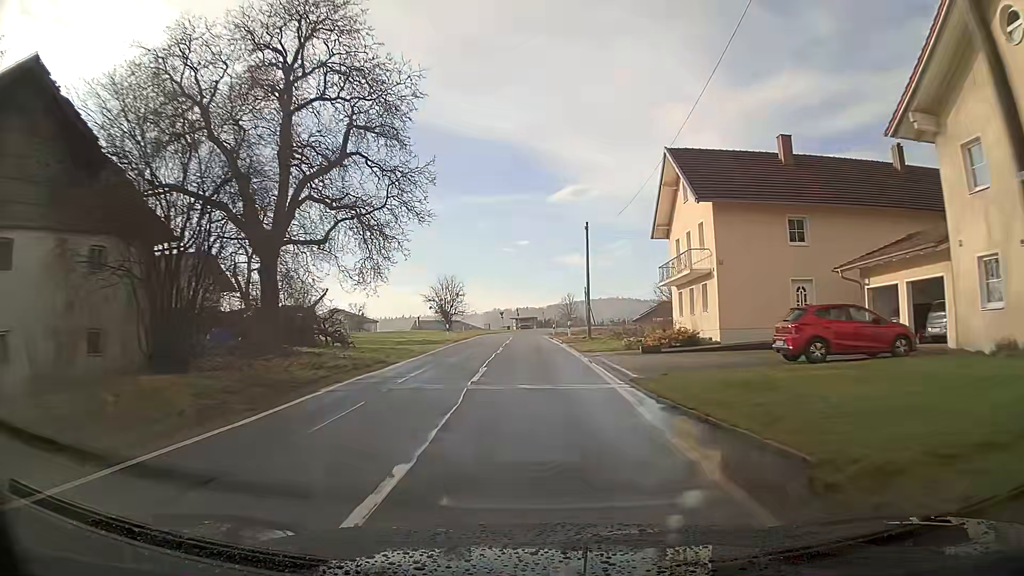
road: tertiary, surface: asphalt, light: Day
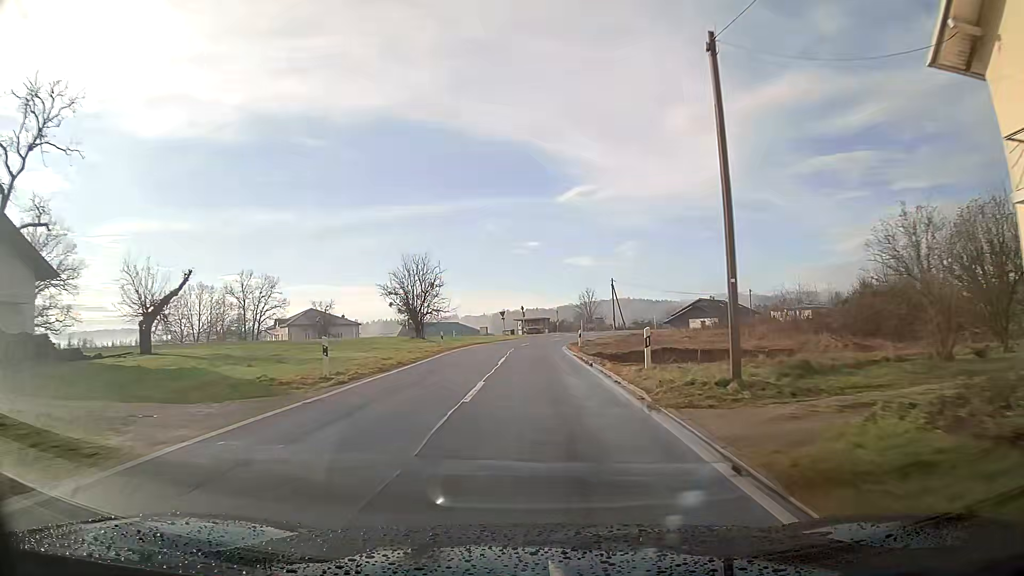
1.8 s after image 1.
(-0.1, +26.9) m; -1°
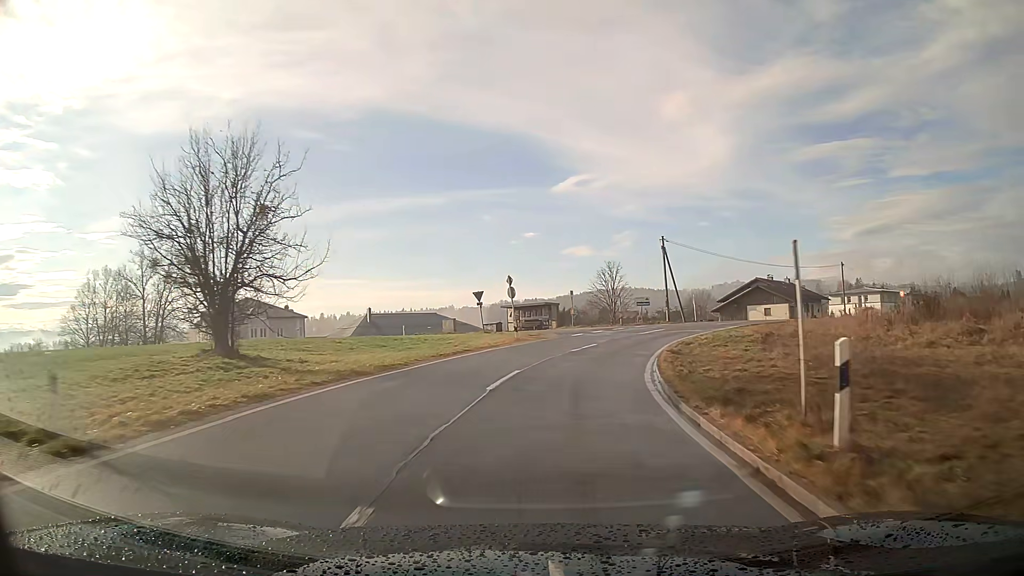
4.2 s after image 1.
(+0.1, +34.7) m; +1°
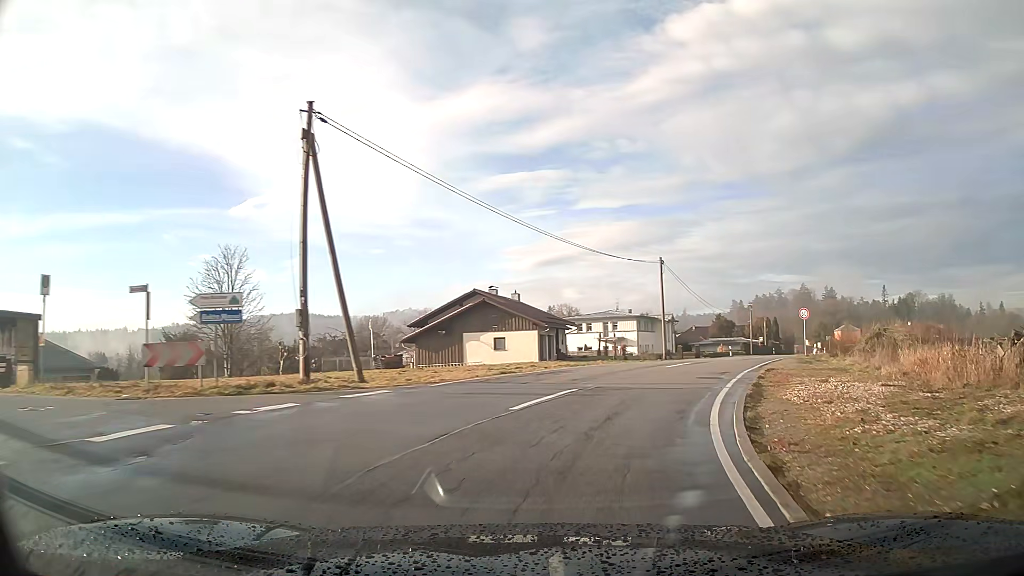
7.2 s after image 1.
(+8.4, +35.5) m; +30°
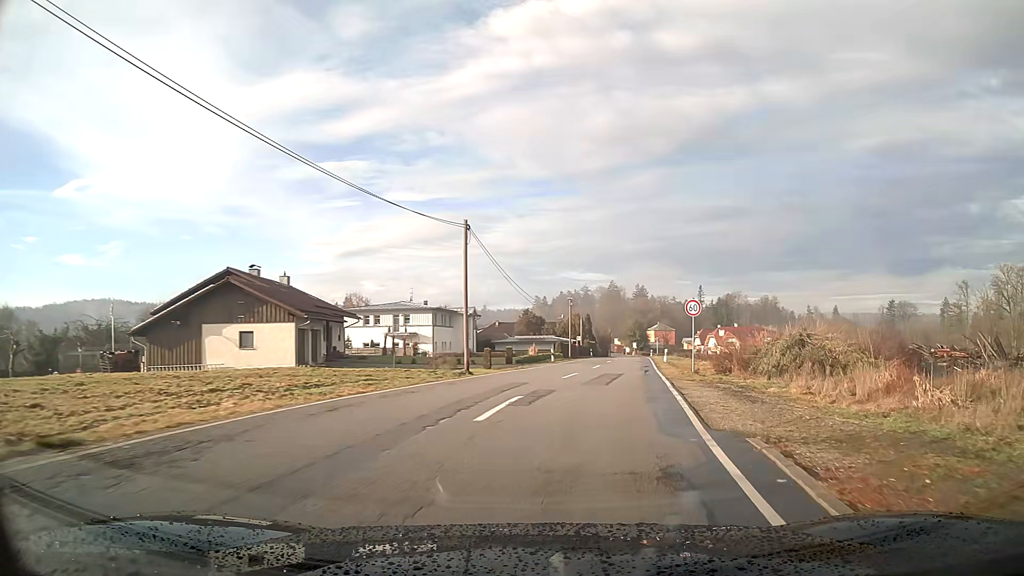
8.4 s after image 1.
(+2.1, +13.7) m; +16°
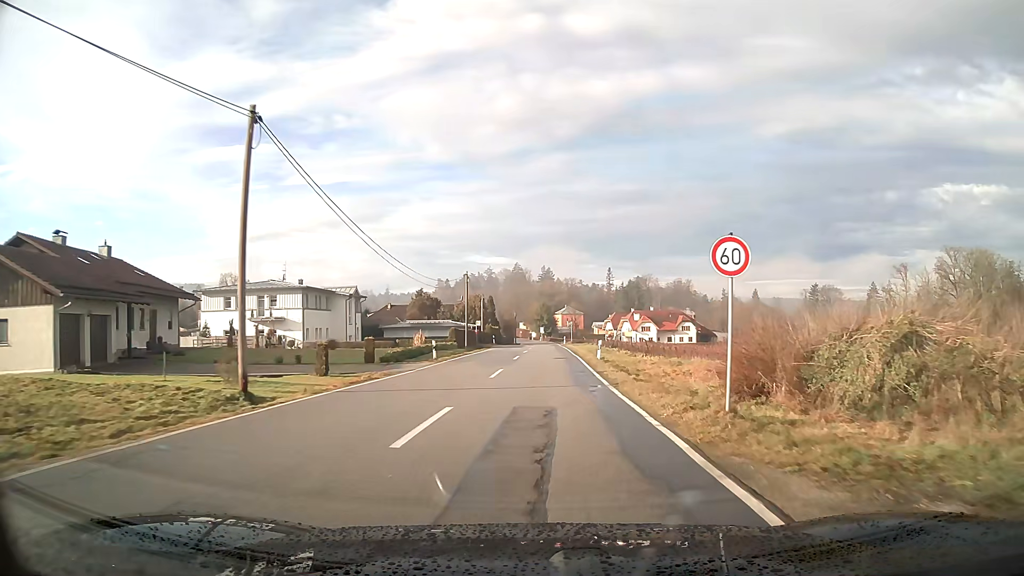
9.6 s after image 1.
(+0.9, +14.5) m; +6°
